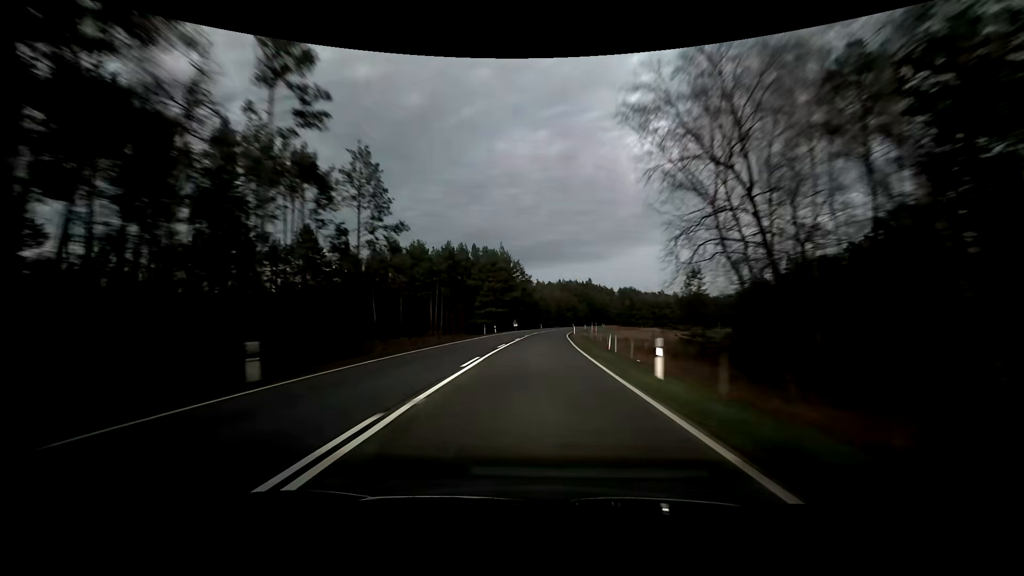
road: primary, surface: asphalt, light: Dusk
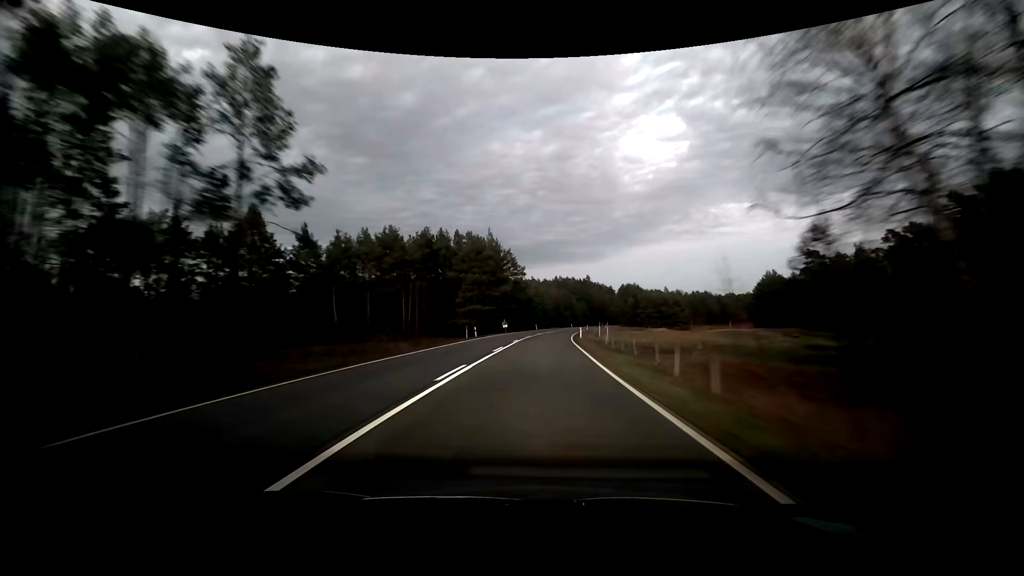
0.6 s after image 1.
(+0.1, +15.4) m; +1°
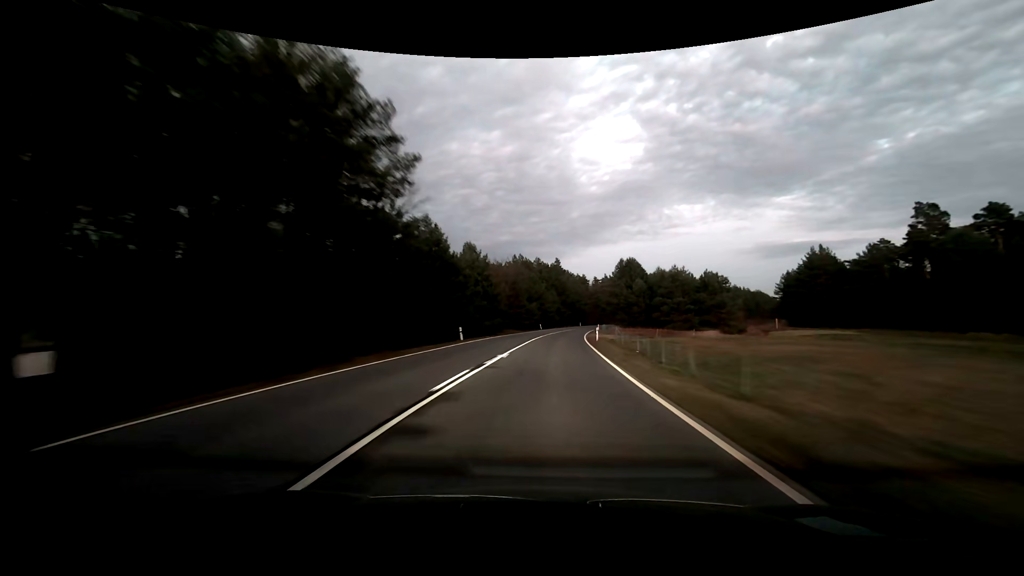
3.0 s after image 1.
(+1.8, +61.5) m; +4°
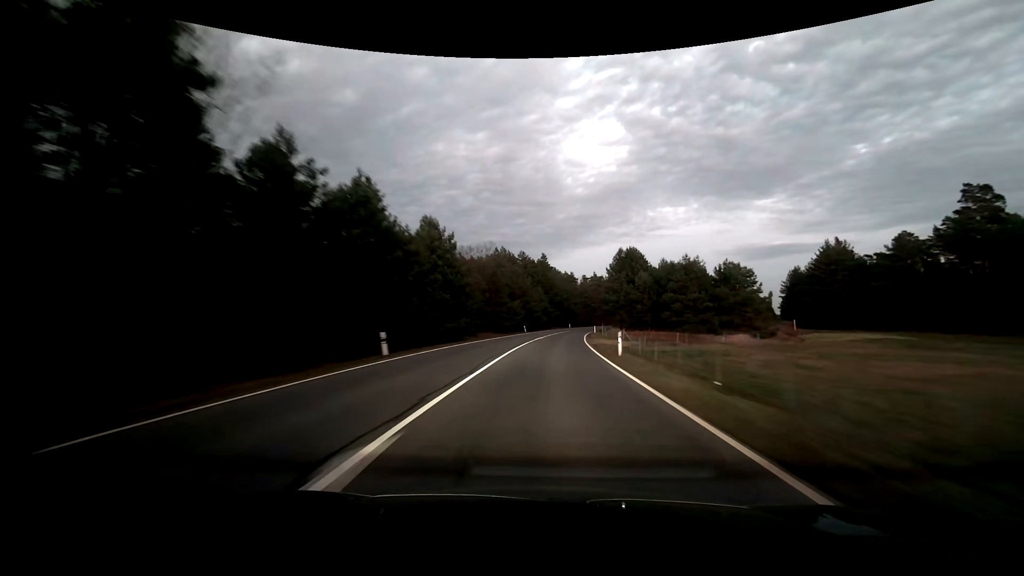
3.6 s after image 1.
(+0.2, +15.4) m; +2°
(0, +10) (0, +20) (+1, +30) (+2, +40) (+2, +50) (+3, +60) (+5, +70) (+6, +80) (+8, +90) (+10, +99) m
